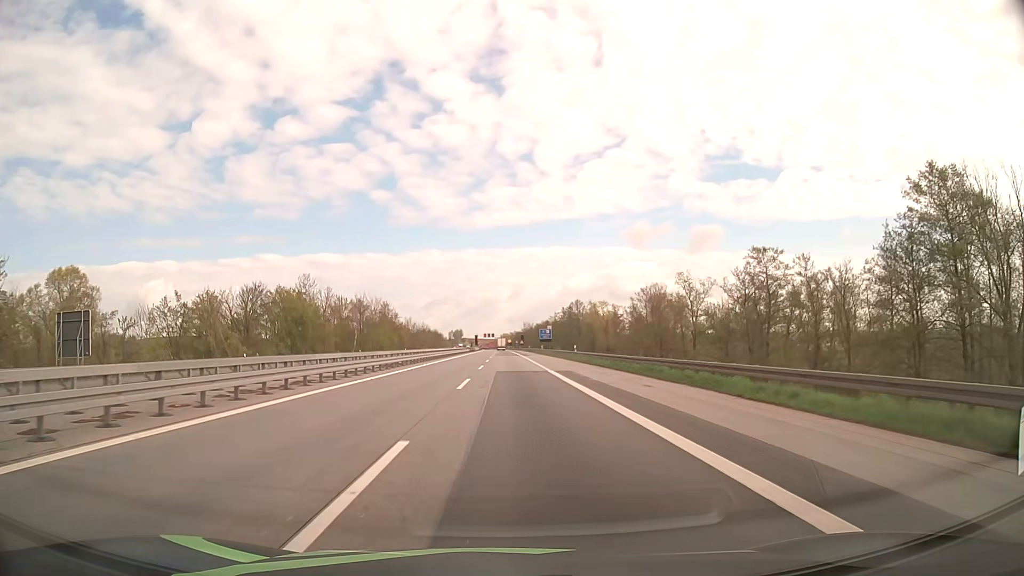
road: motorway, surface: asphalt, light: Day
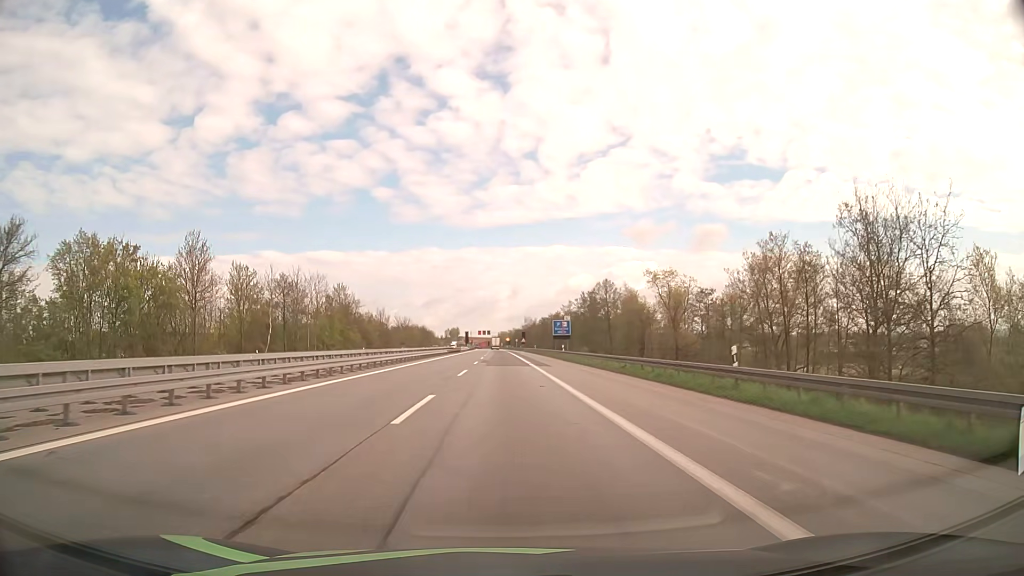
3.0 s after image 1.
(+0.1, +45.1) m; 0°
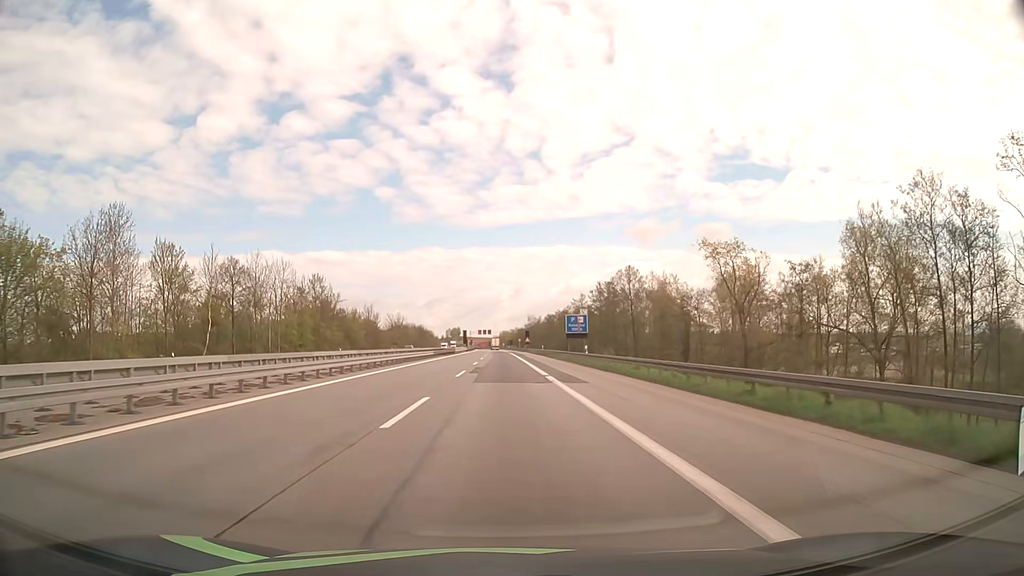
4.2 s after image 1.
(0.0, +17.8) m; 0°
(0, +10) (0, +20) (0, +30) (0, +40) (0, +50) (0, +60) (-1, +70) (-1, +80) (-1, +90) (-1, +100) m
